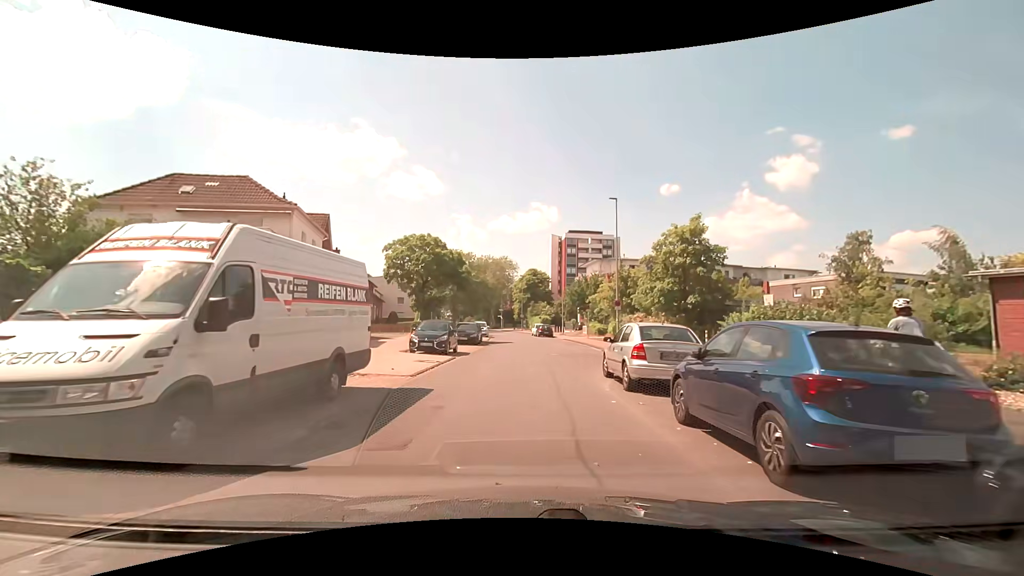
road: unclassified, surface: asphalt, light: Day
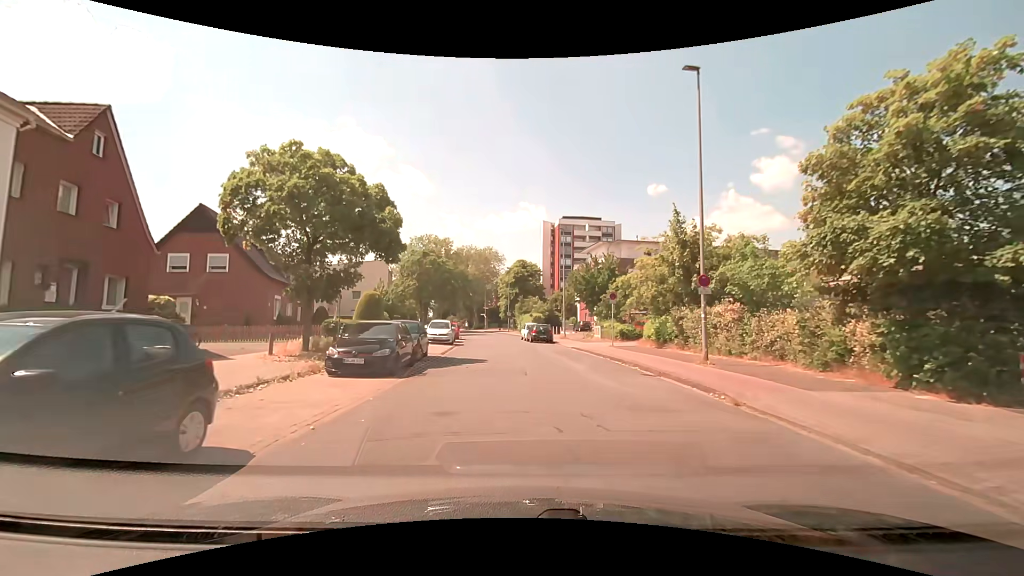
(+0.3, +18.5) m; +3°
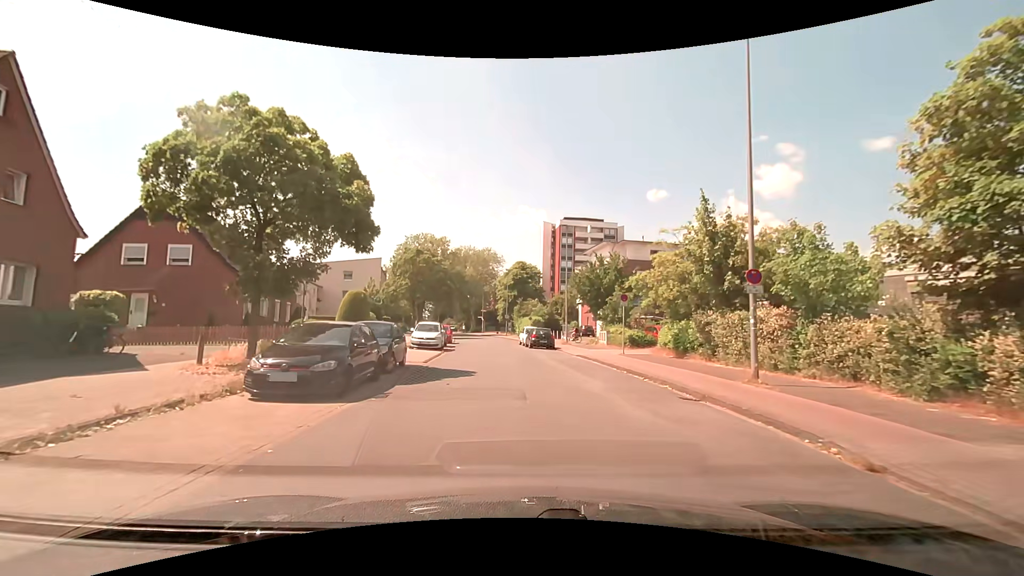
(-0.1, +3.6) m; -1°
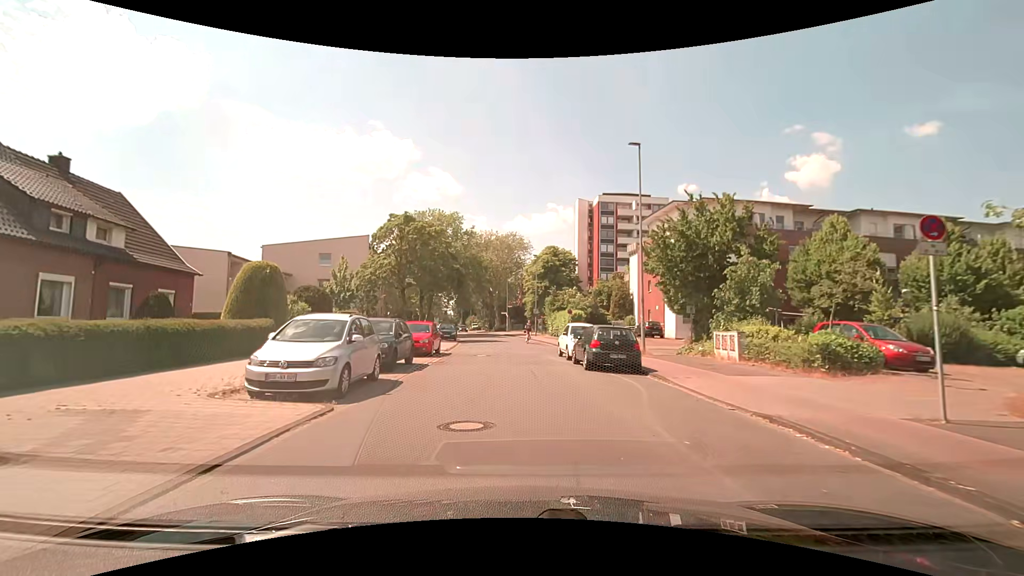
(-0.4, +18.6) m; -4°
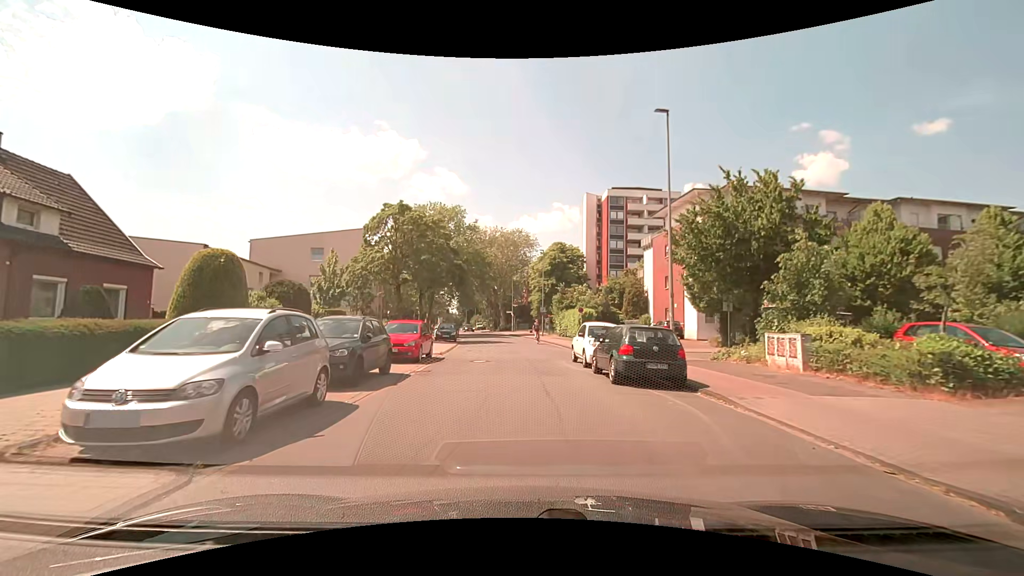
(0.0, +3.8) m; 0°
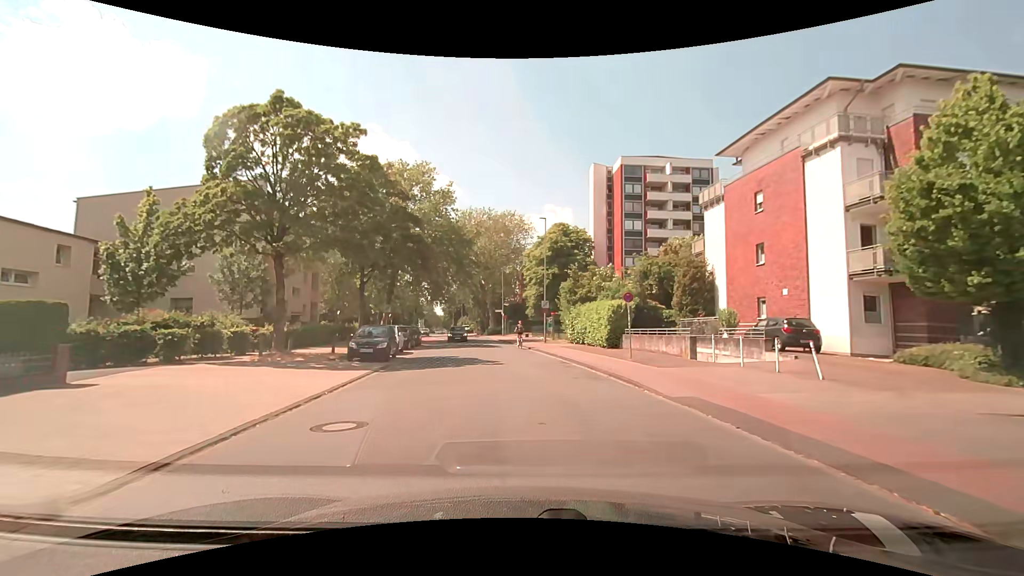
(-0.1, +18.8) m; 0°
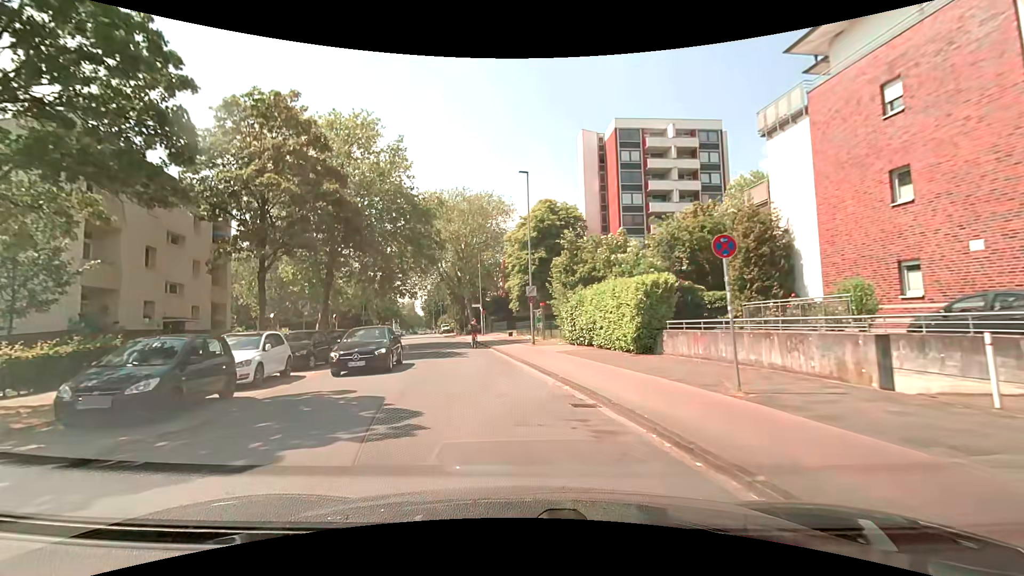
(+0.5, +11.7) m; +2°
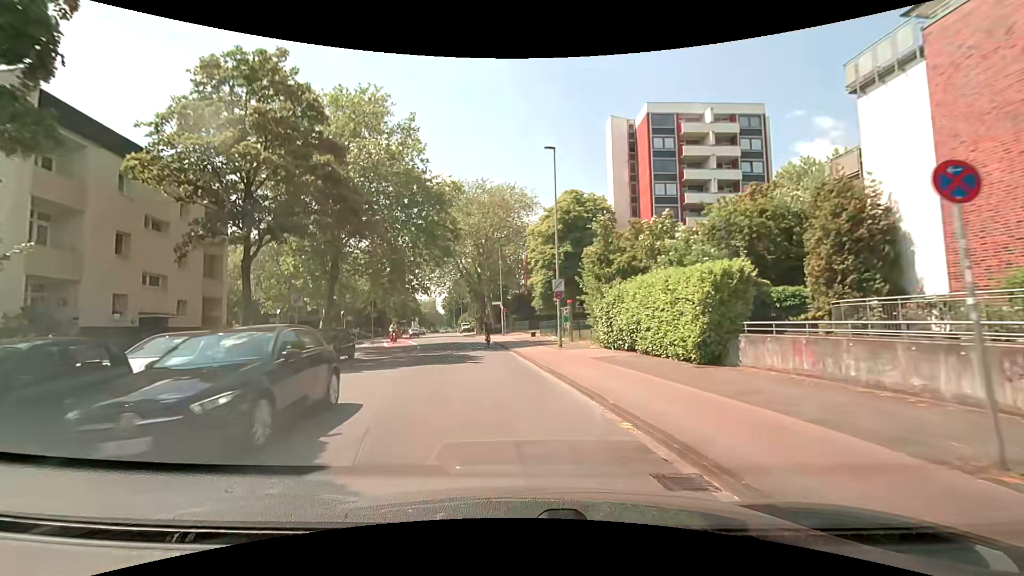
(-0.1, +4.0) m; -3°
